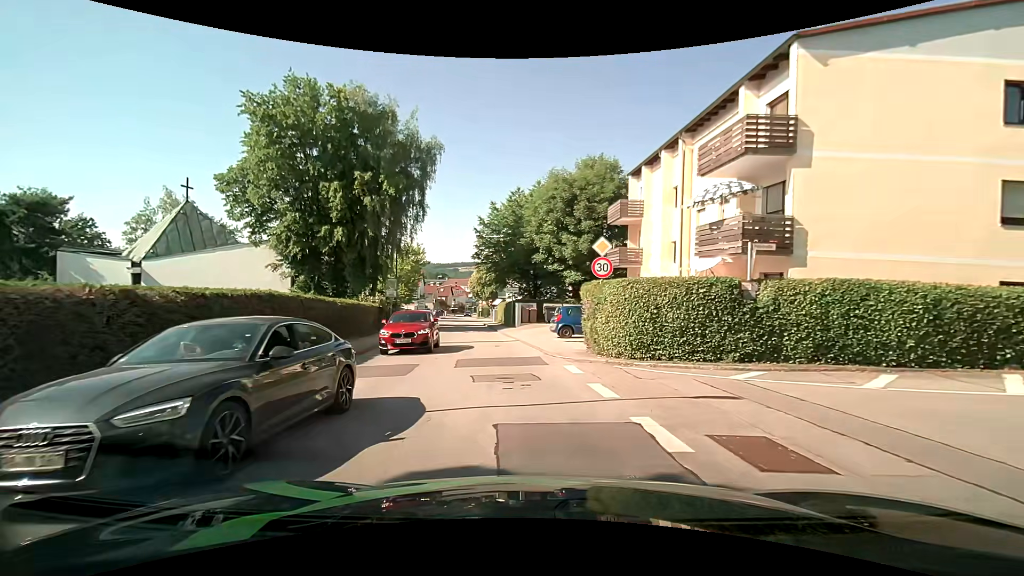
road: unclassified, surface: asphalt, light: Day
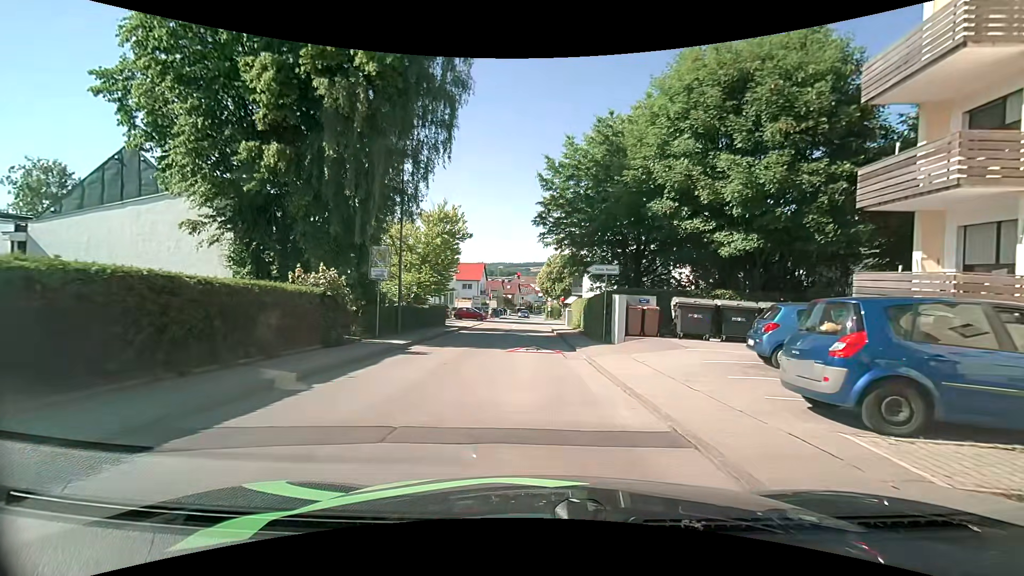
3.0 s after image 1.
(-1.4, +17.9) m; -7°
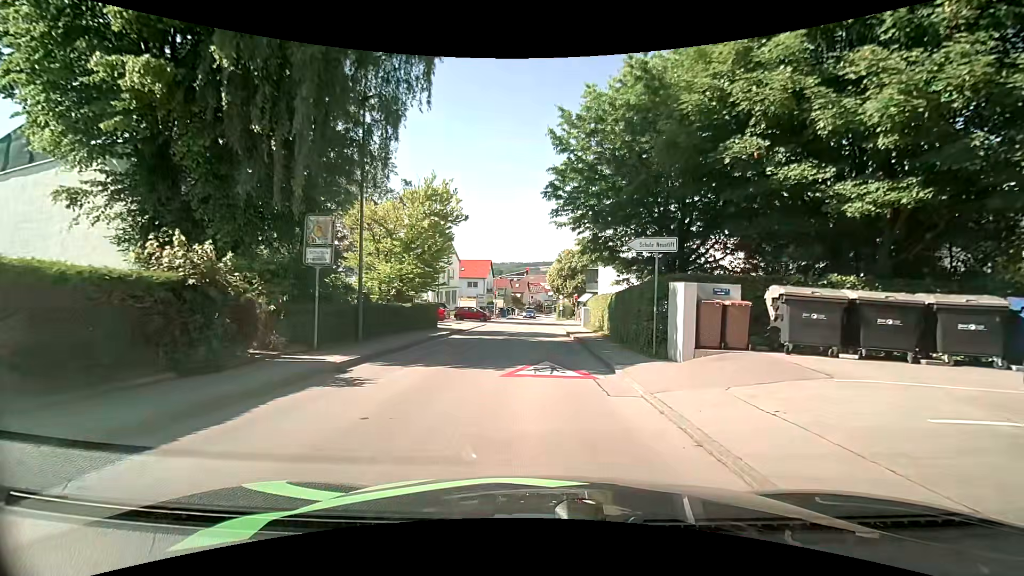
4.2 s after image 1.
(-0.1, +6.6) m; -1°
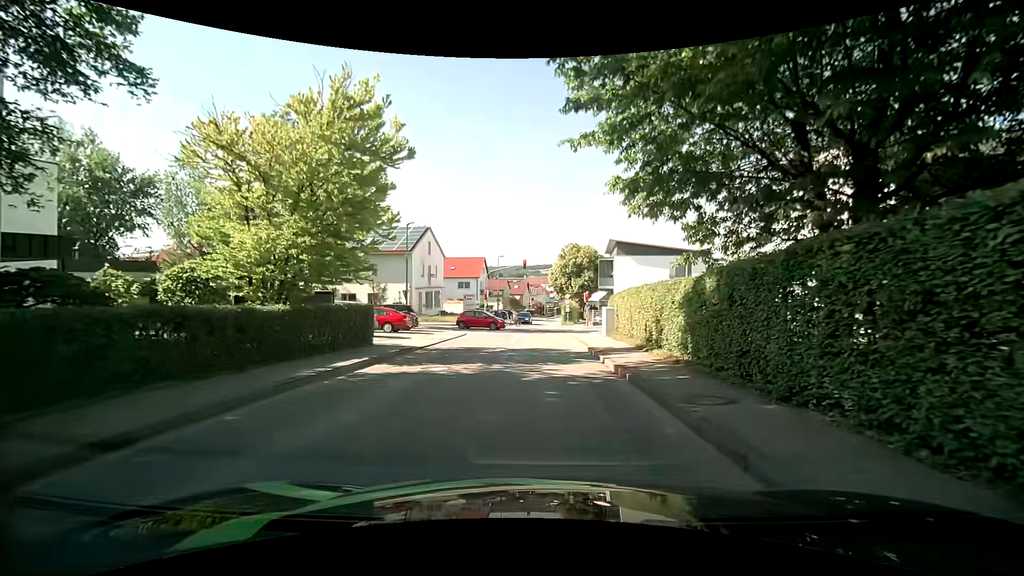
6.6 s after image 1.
(-0.1, +12.1) m; -2°
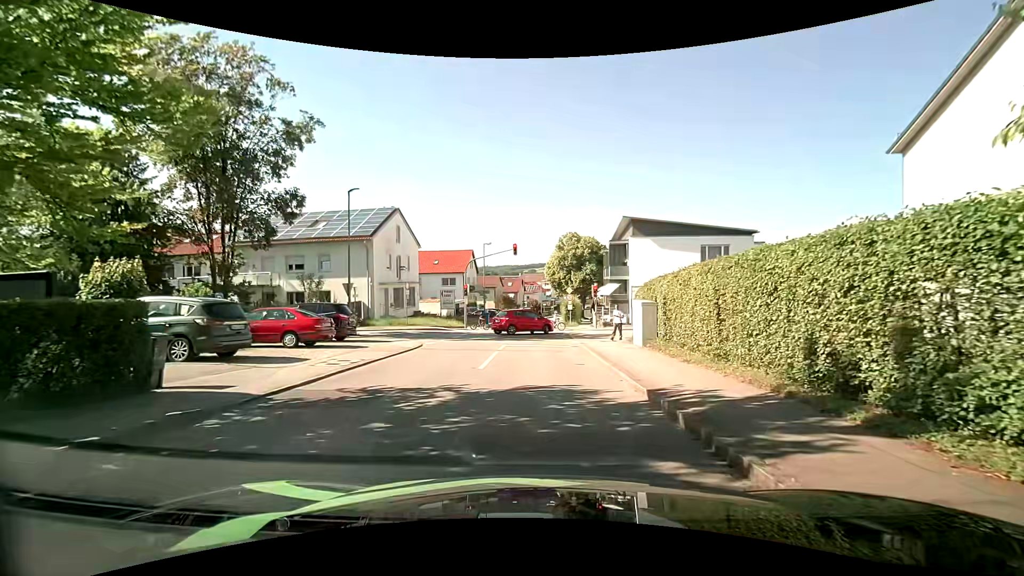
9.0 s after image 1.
(+0.5, +10.3) m; +2°
